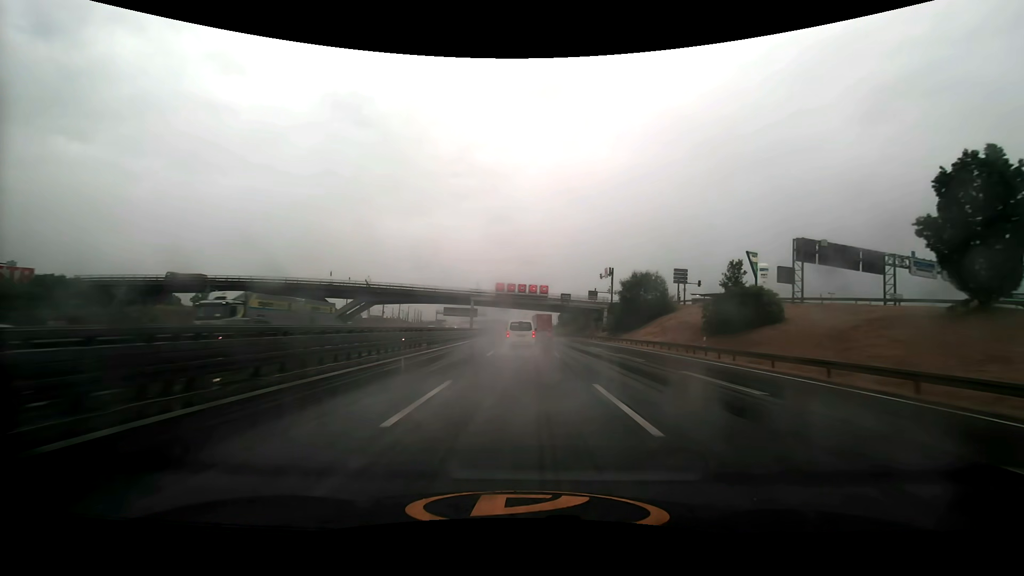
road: motorway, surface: asphalt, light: Day
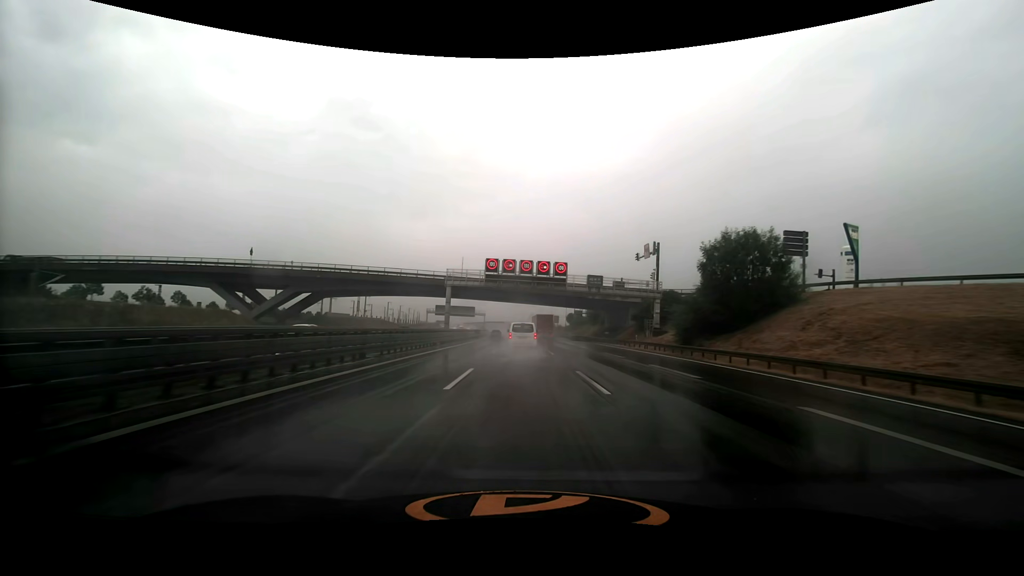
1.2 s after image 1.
(-0.2, +31.8) m; -1°
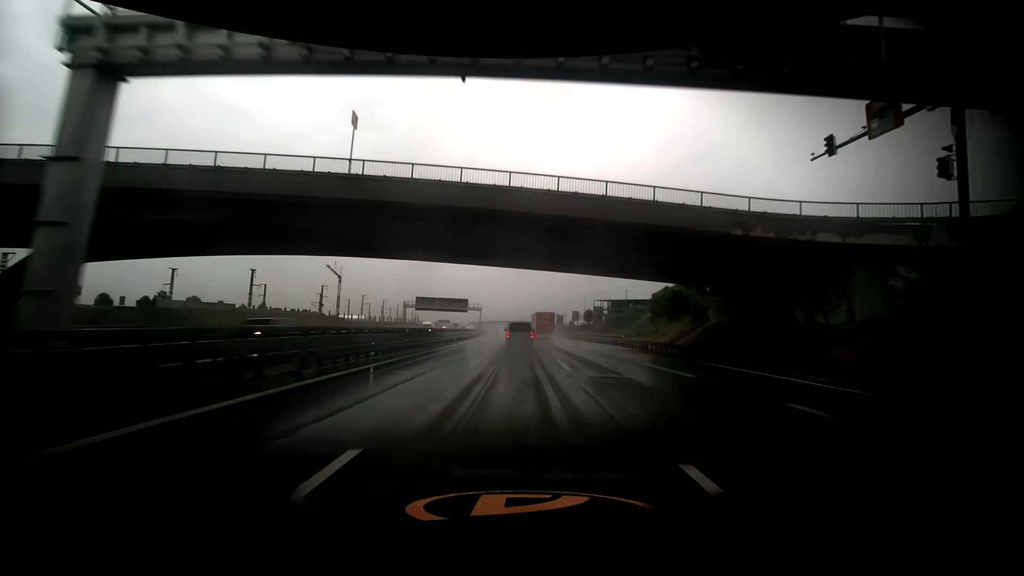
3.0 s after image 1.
(-0.3, +47.9) m; -1°
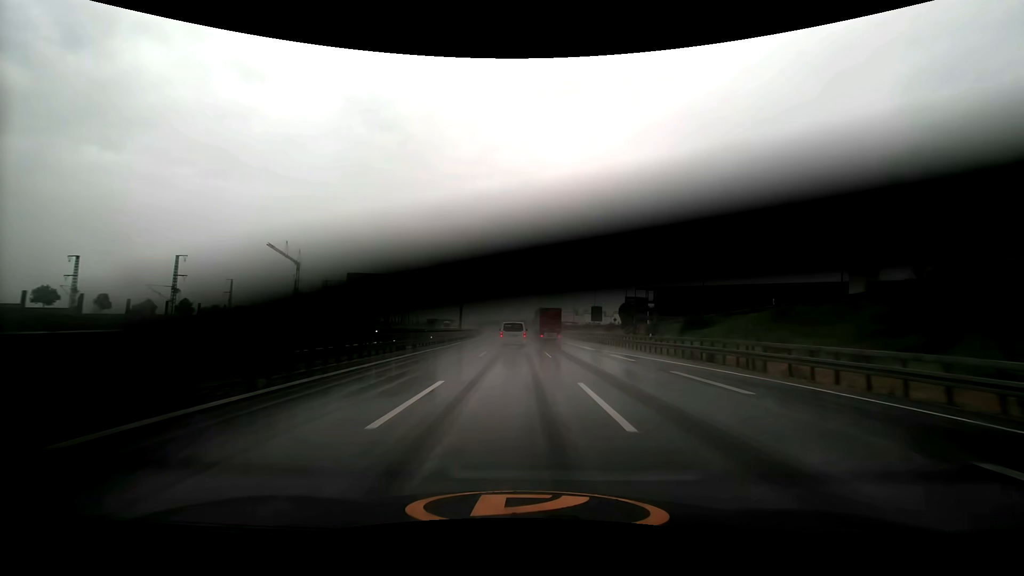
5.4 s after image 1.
(-0.8, +64.8) m; -1°
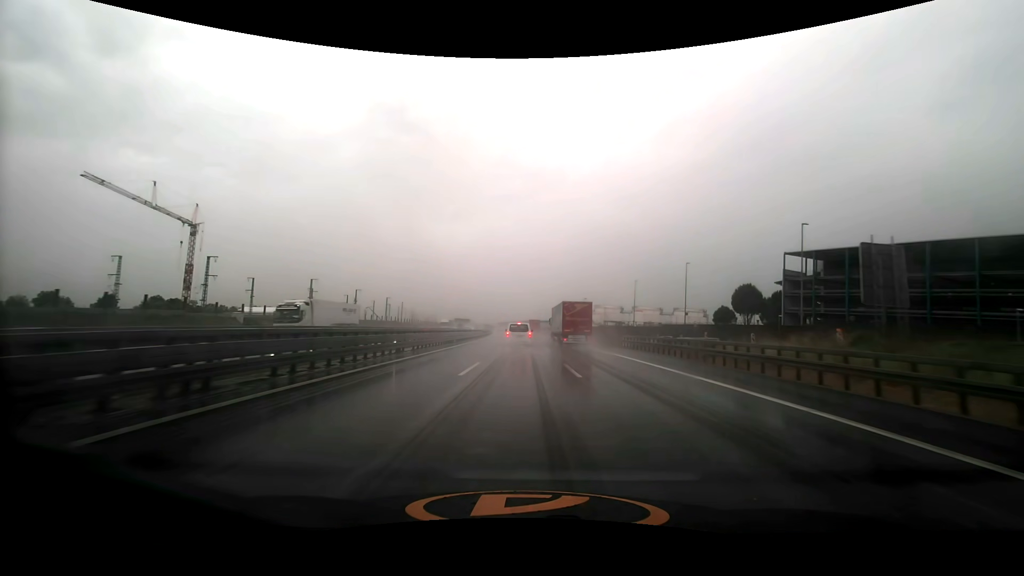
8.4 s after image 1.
(-1.9, +82.6) m; -3°
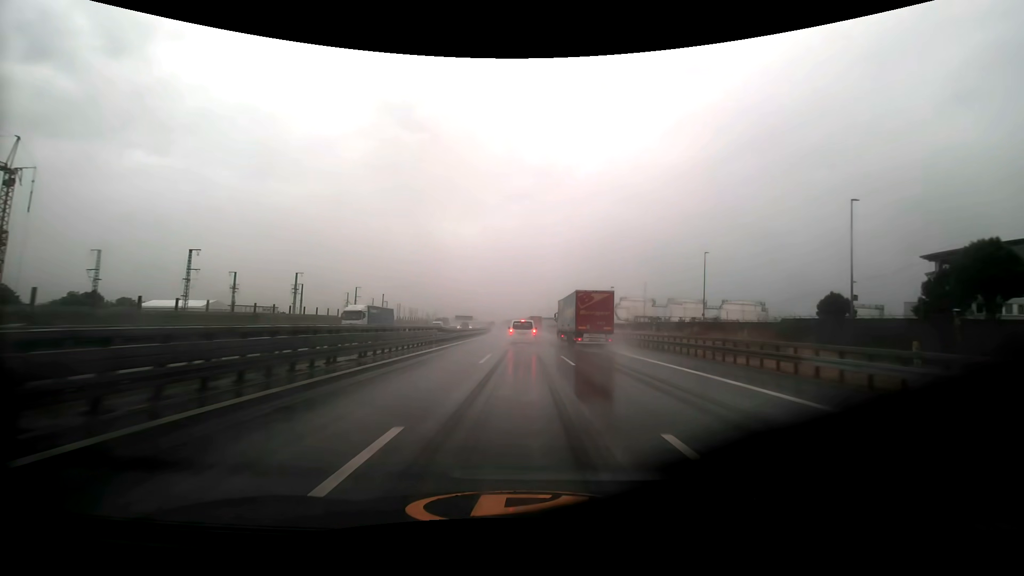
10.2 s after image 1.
(-0.5, +50.1) m; -1°
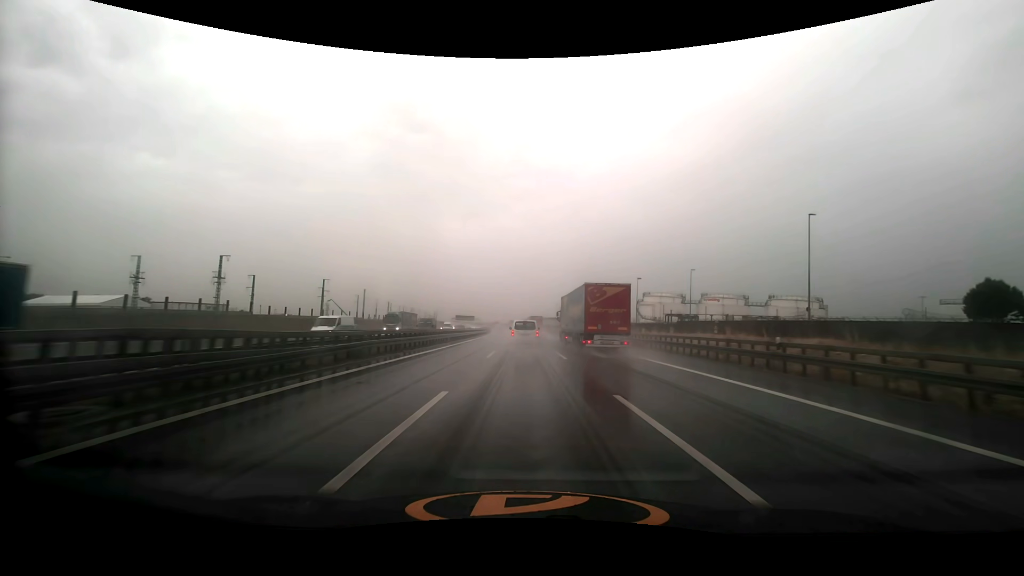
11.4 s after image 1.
(-0.2, +32.4) m; -1°
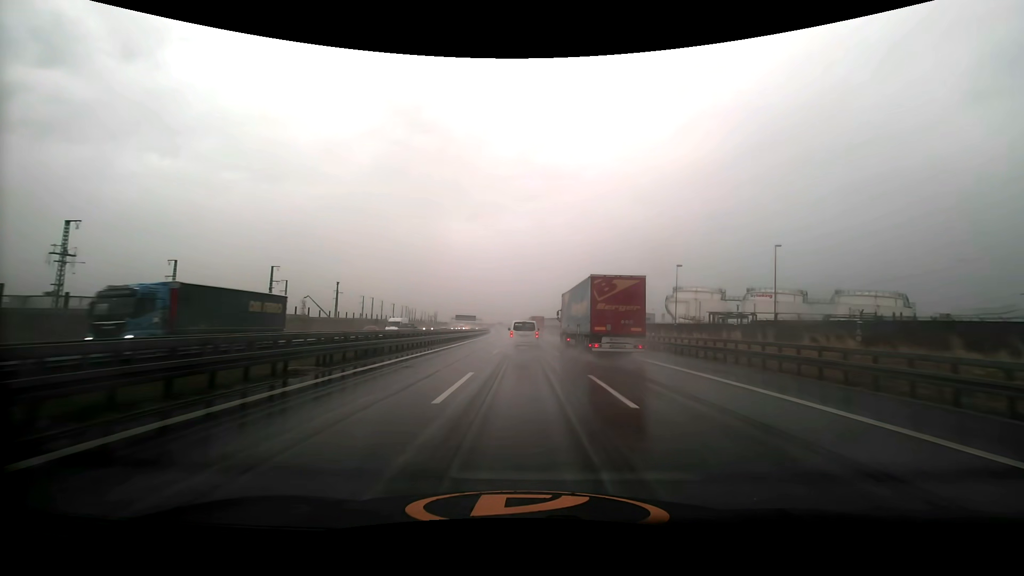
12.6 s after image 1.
(-0.2, +31.5) m; -1°
(0, +10) (0, +20) (0, +30) (0, +40) (0, +50) (-1, +60) (-1, +70) (-1, +80) (-1, +90) (-2, +100) m
